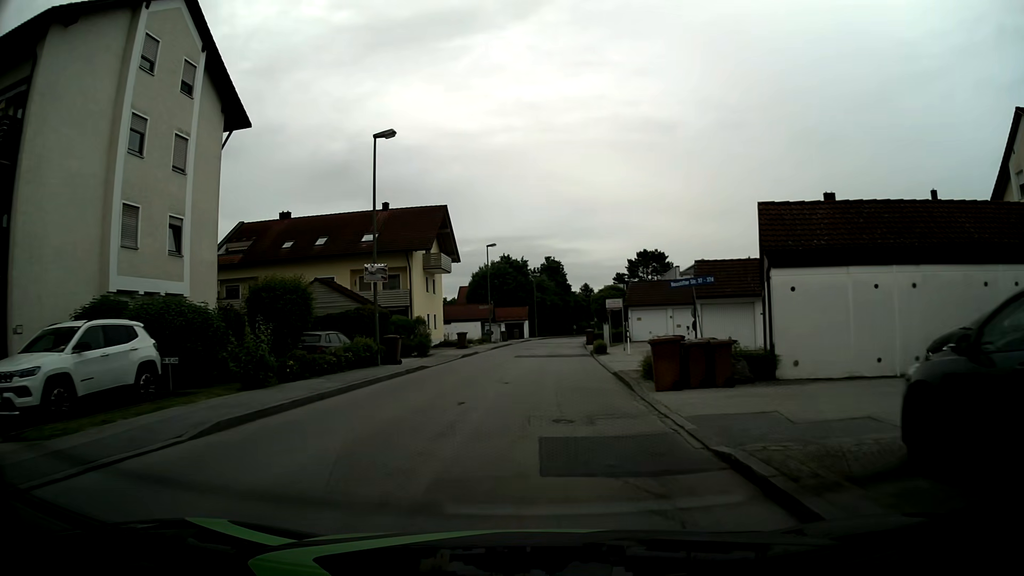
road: unclassified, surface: asphalt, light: Day
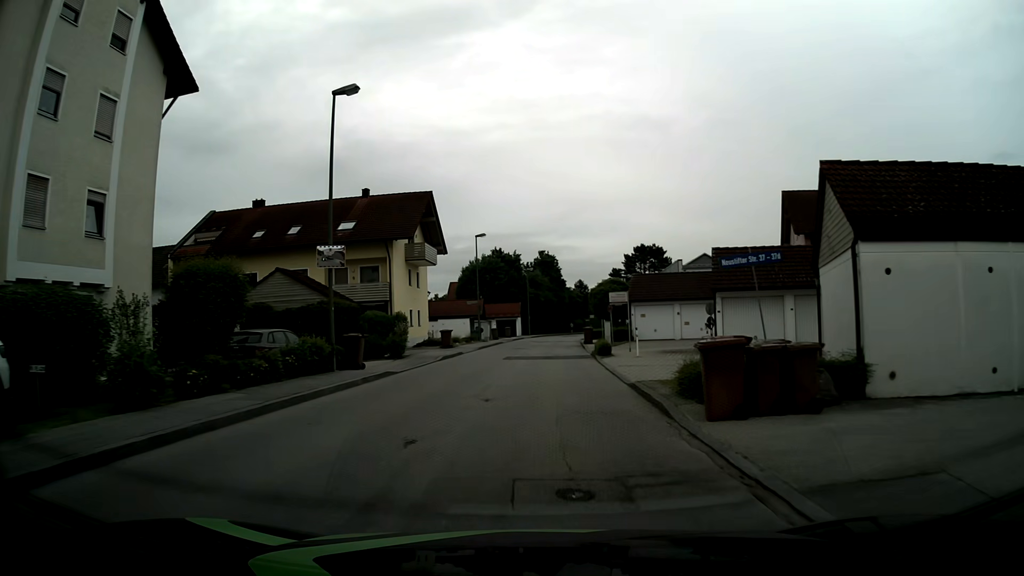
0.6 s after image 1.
(0.0, +4.5) m; 0°
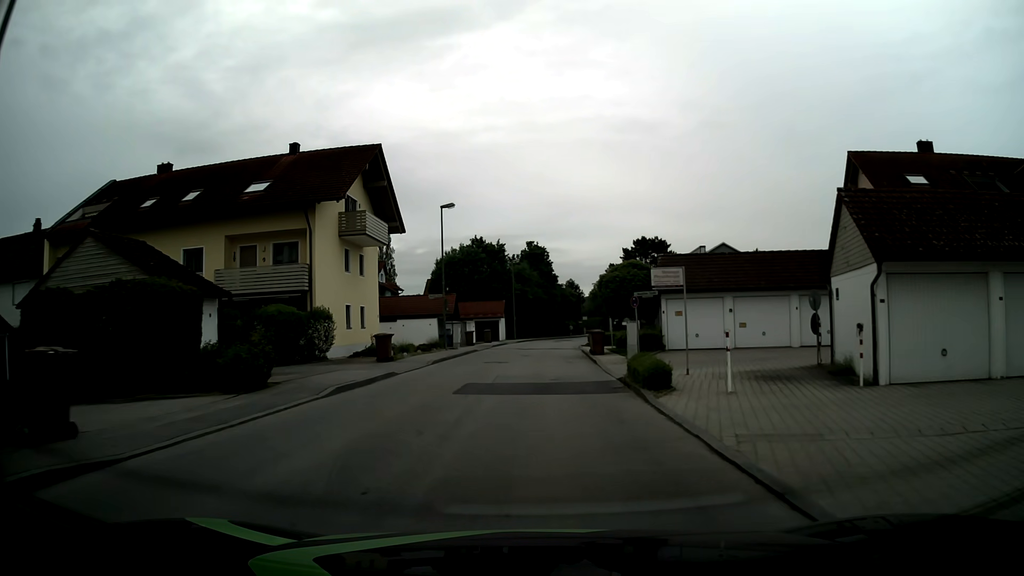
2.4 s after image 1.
(+0.2, +13.4) m; +1°
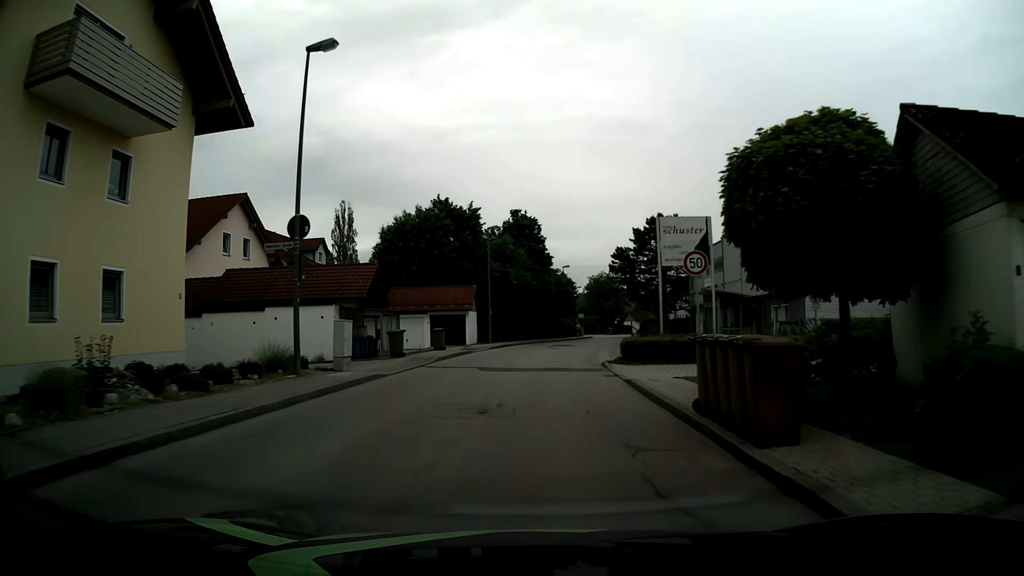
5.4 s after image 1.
(+0.1, +22.4) m; +2°
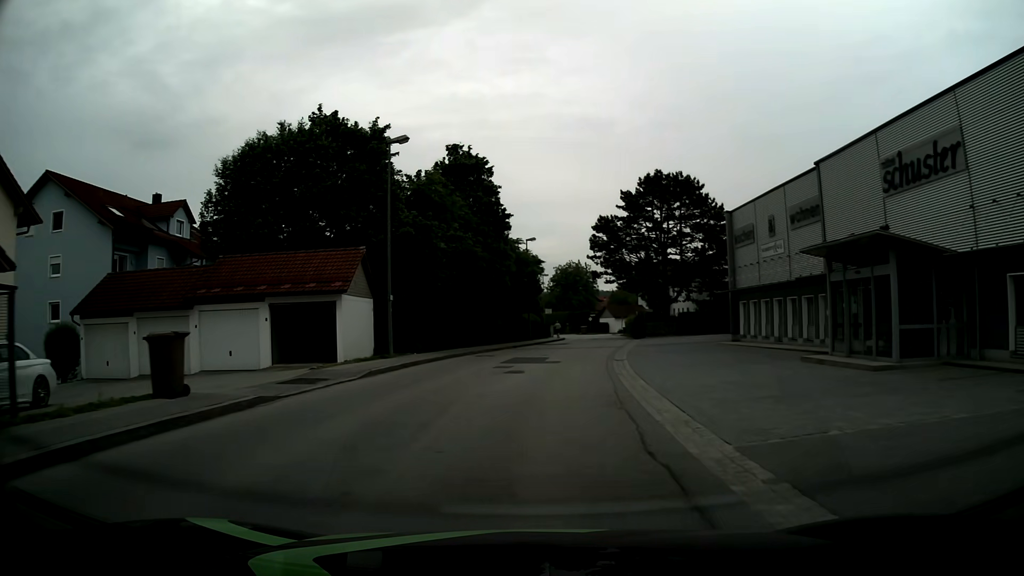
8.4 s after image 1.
(+0.4, +22.7) m; +3°
